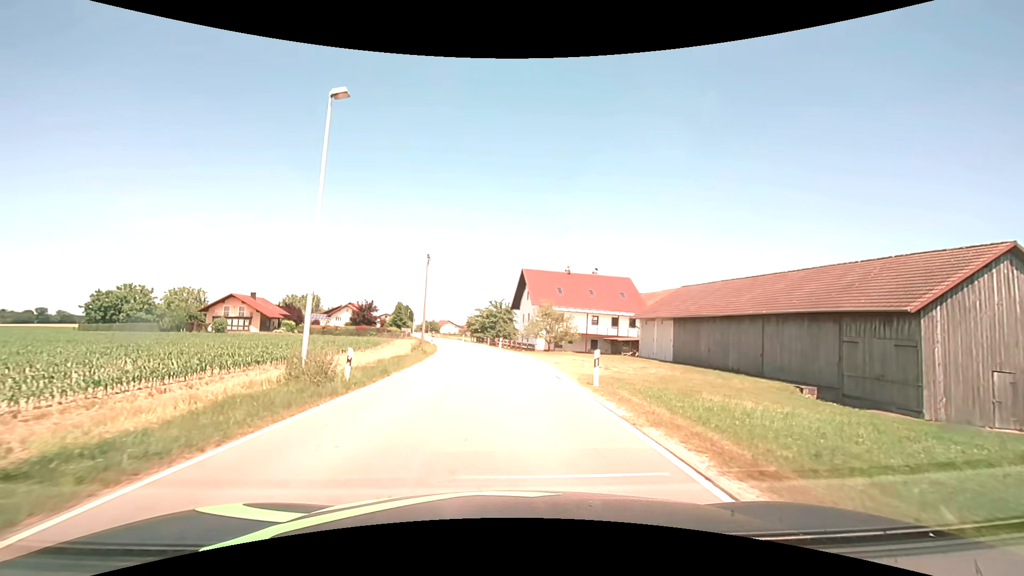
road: secondary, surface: asphalt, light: Day
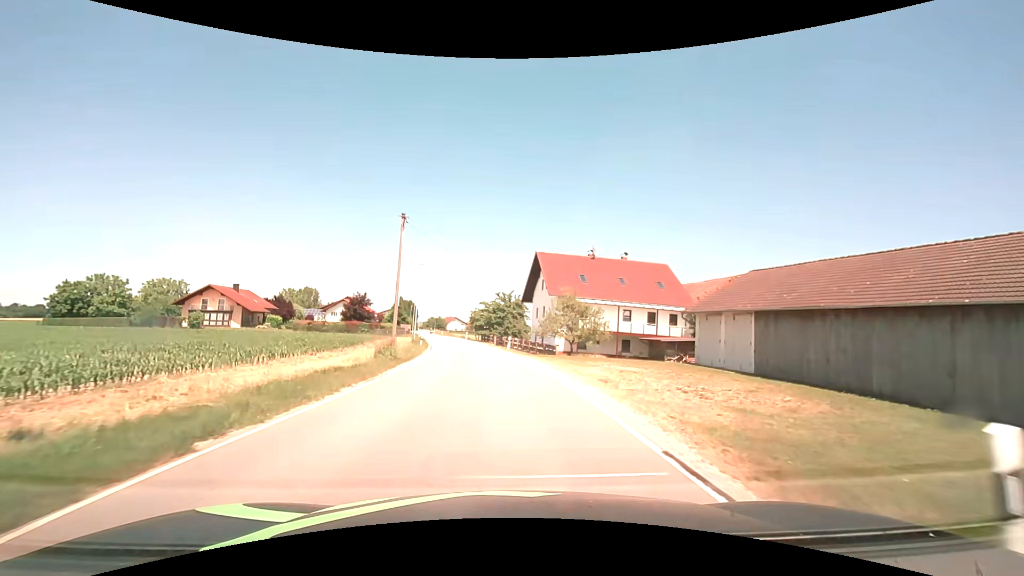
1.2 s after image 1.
(-0.1, +11.3) m; -1°
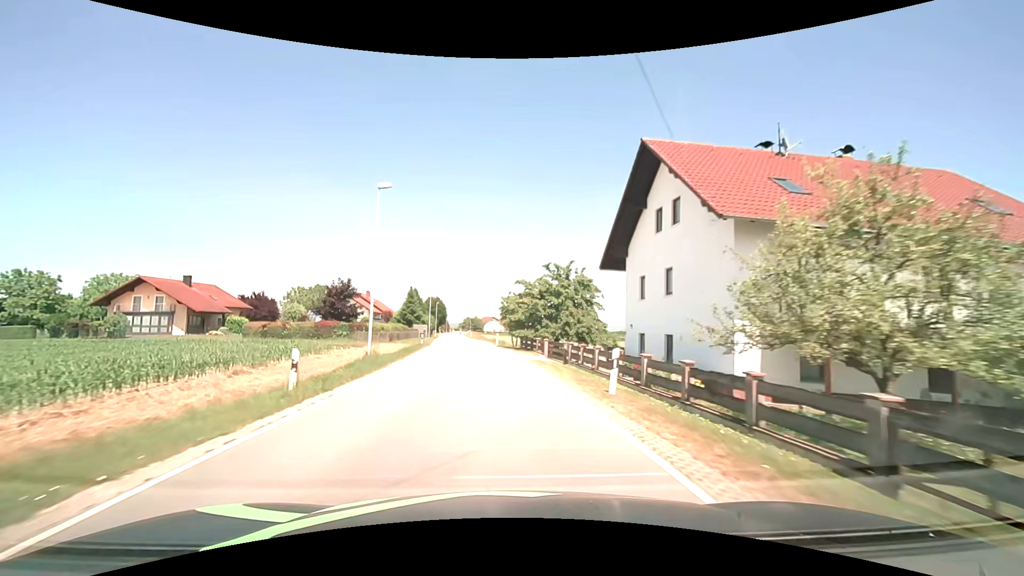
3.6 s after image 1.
(-1.1, +29.3) m; -4°
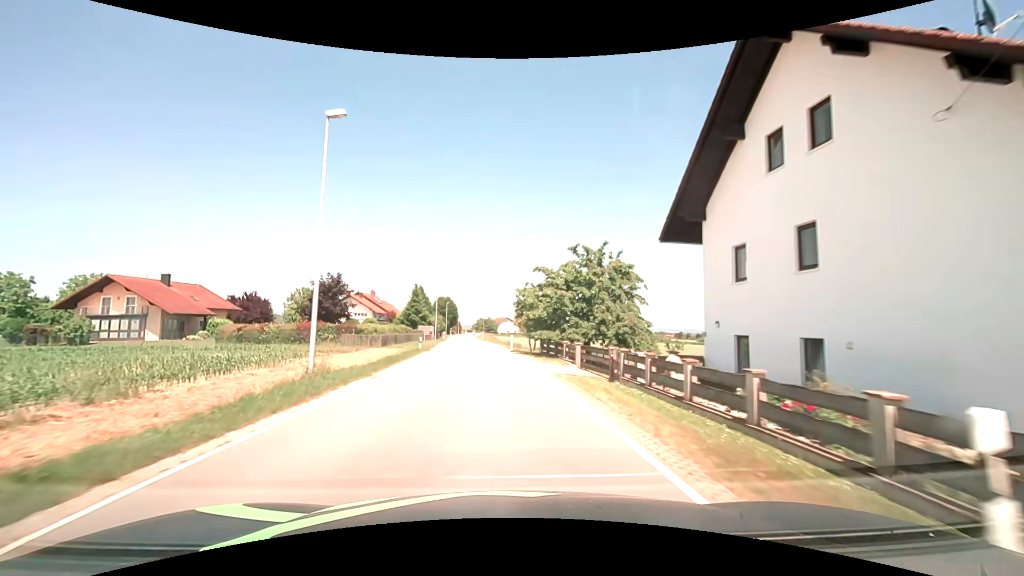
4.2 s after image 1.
(-0.1, +8.5) m; -2°
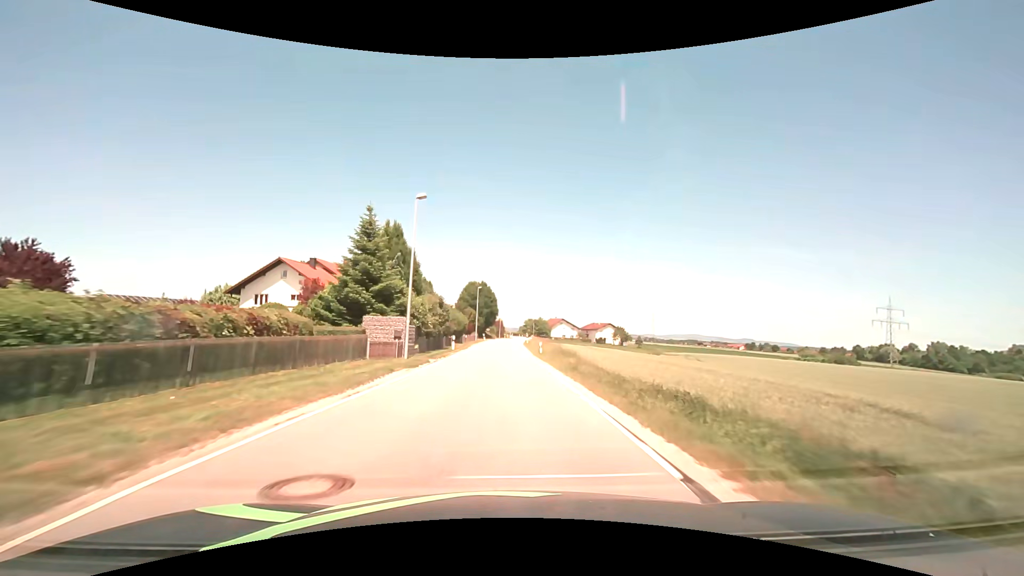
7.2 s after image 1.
(-3.0, +48.0) m; -5°
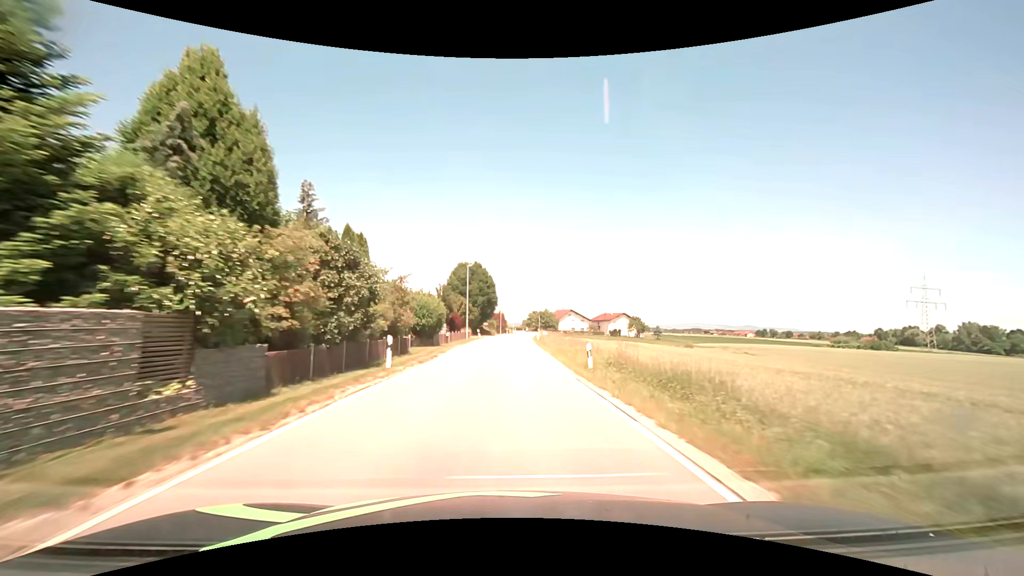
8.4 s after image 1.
(-0.1, +21.2) m; 0°
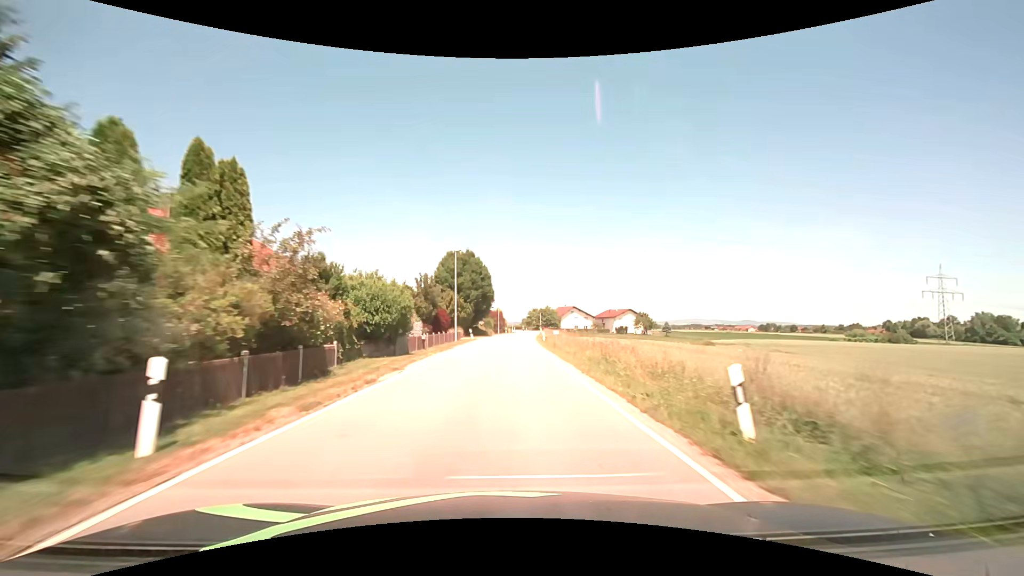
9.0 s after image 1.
(0.0, +10.7) m; 0°
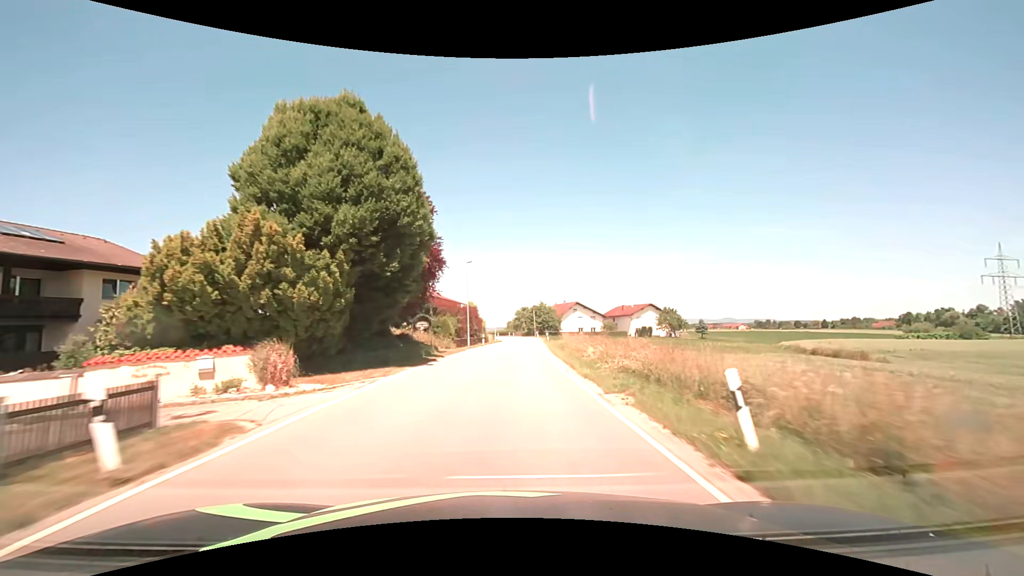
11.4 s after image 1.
(+0.4, +42.4) m; +2°
(0, +10) (0, +20) (+1, +30) (+1, +40) (+1, +50) (+2, +60) (+2, +70) (+2, +80) (+2, +90) (+2, +100) m
